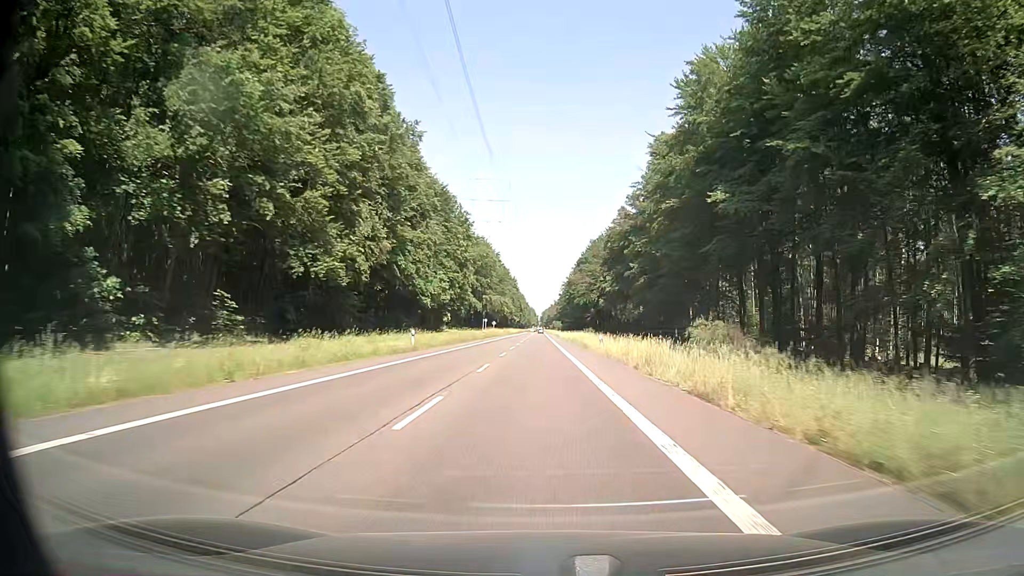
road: secondary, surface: asphalt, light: Day
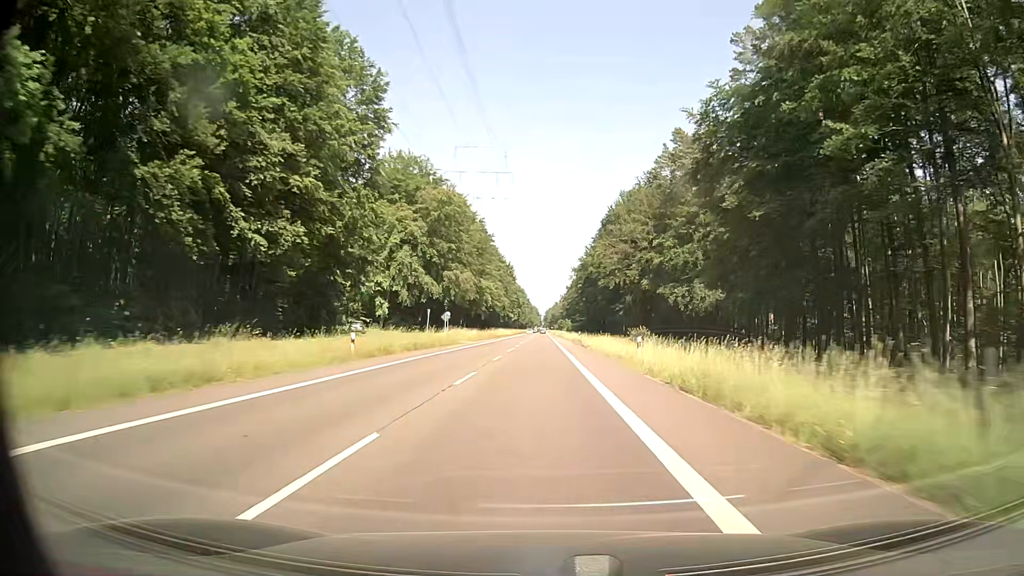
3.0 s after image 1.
(-0.2, +64.8) m; -1°
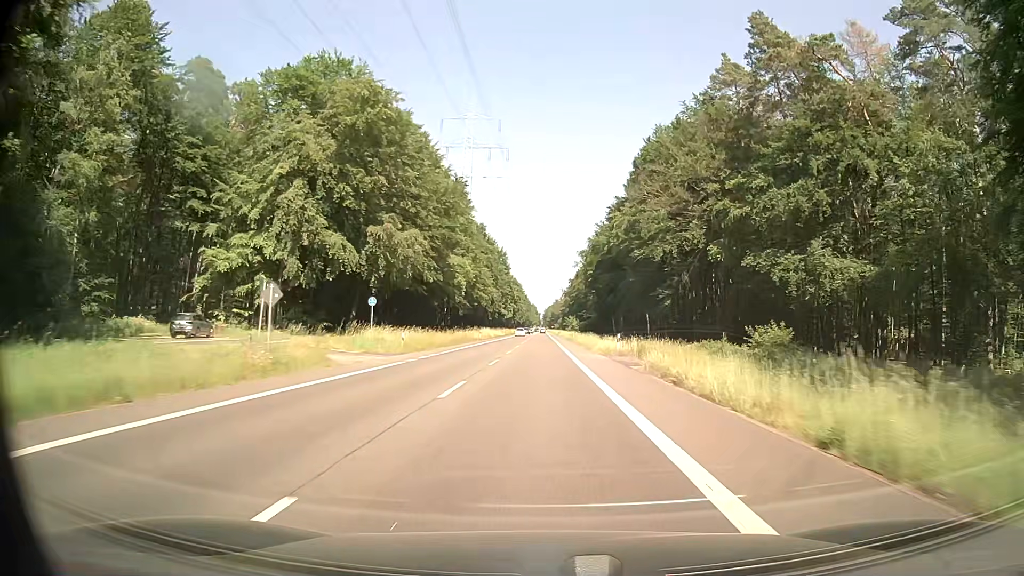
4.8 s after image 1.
(0.0, +39.2) m; 0°
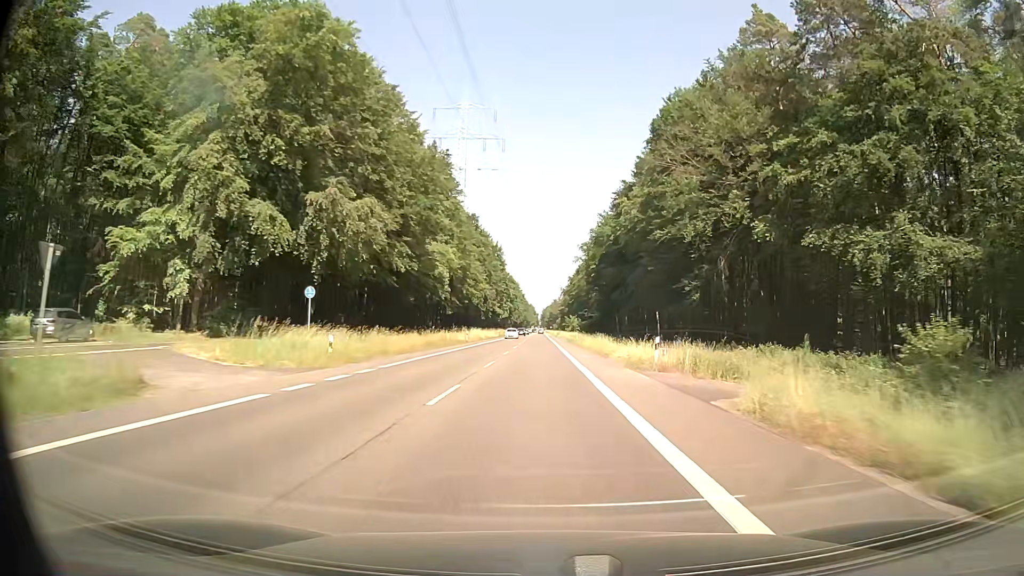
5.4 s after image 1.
(0.0, +13.1) m; 0°
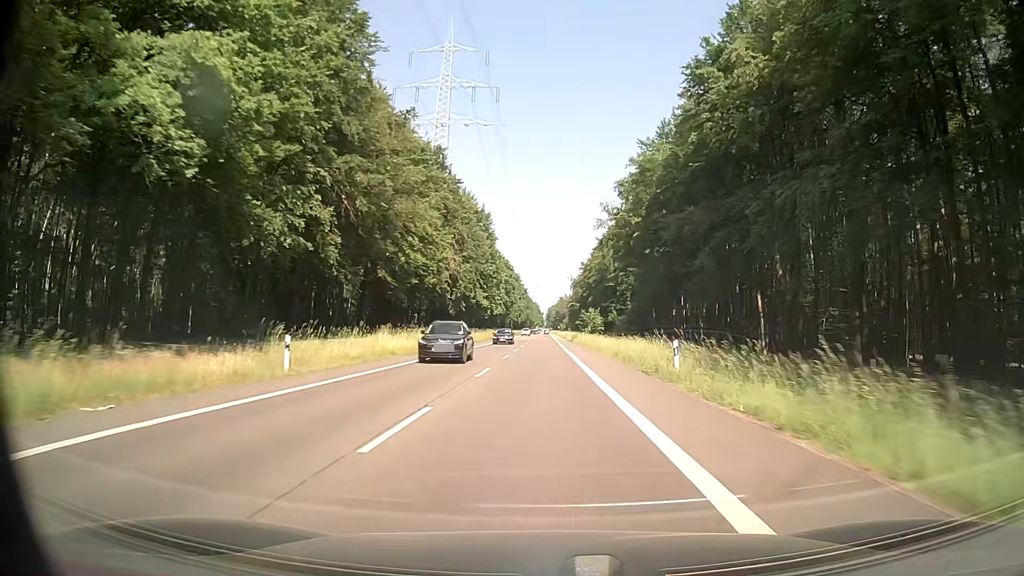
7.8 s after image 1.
(0.0, +52.7) m; 0°
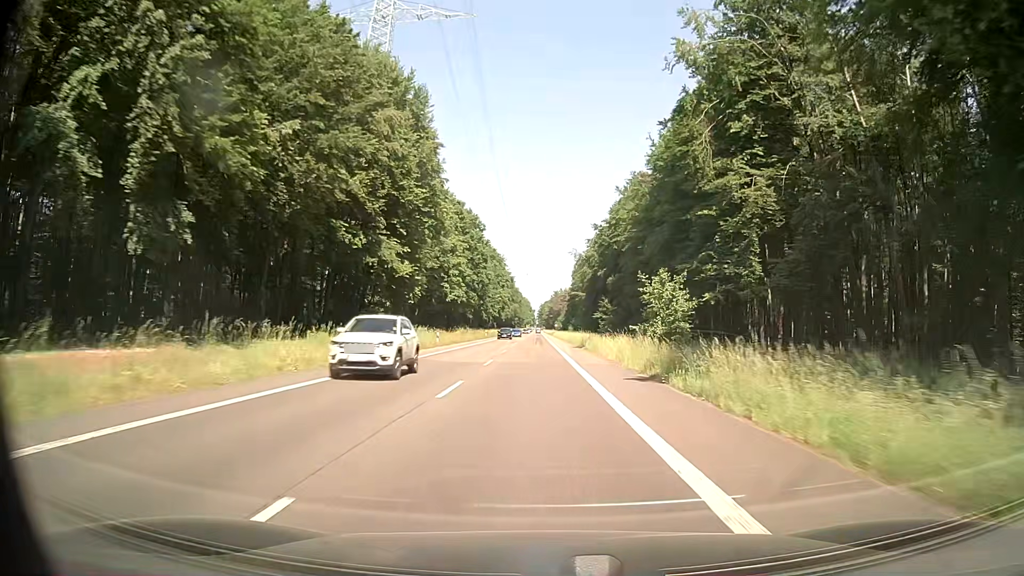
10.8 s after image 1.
(+0.1, +66.3) m; 0°
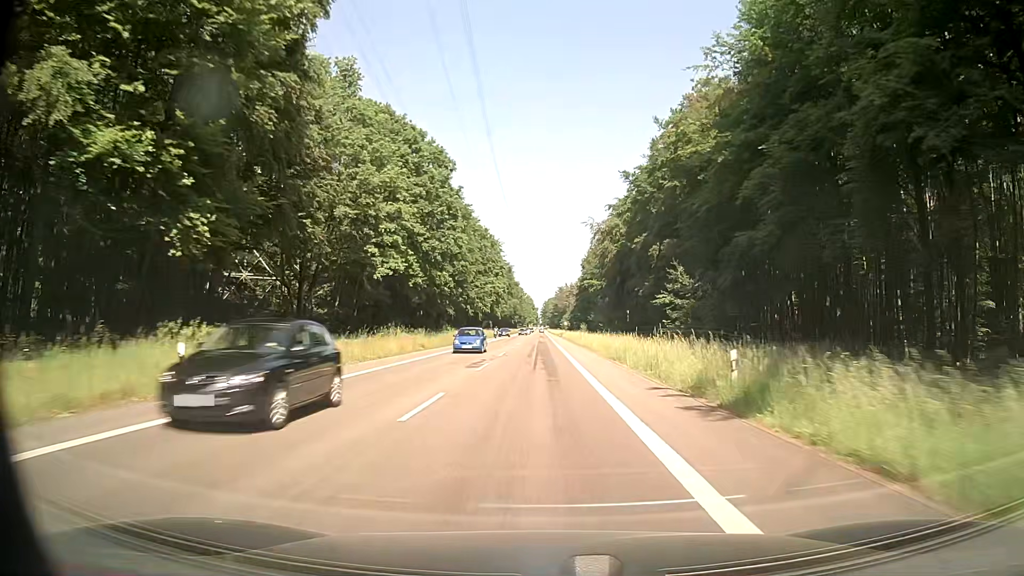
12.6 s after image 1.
(+0.4, +40.0) m; 0°
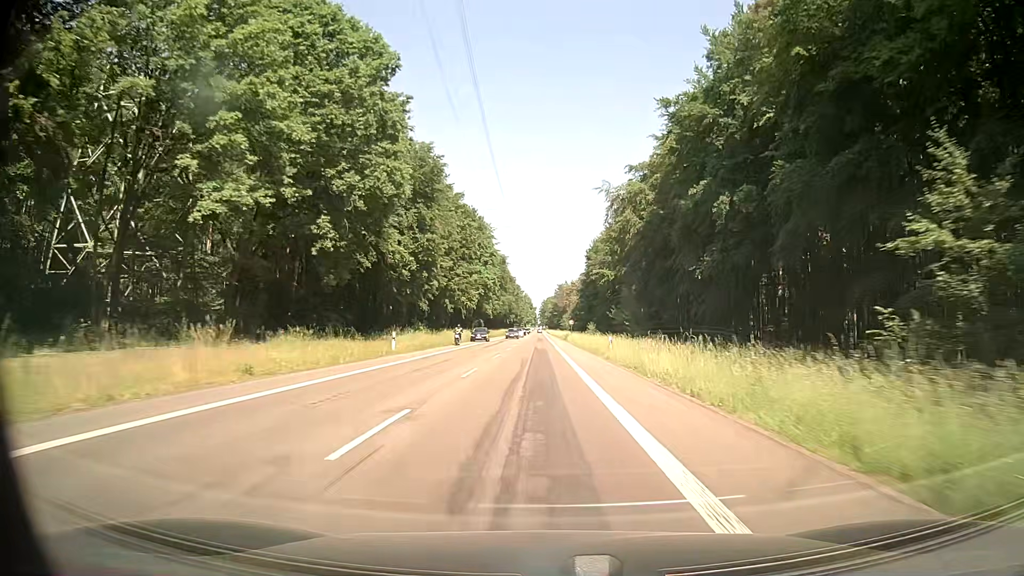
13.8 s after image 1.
(+0.2, +26.7) m; 0°
(0, +10) (0, +20) (0, +30) (0, +40) (0, +50) (0, +60) (0, +70) (0, +80) (0, +90) (0, +100) m
